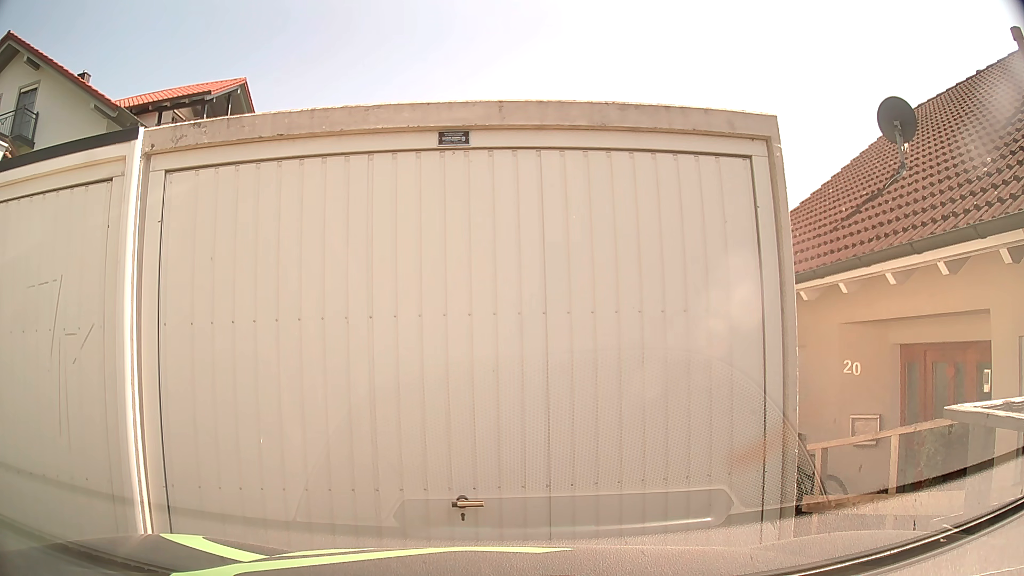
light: Day
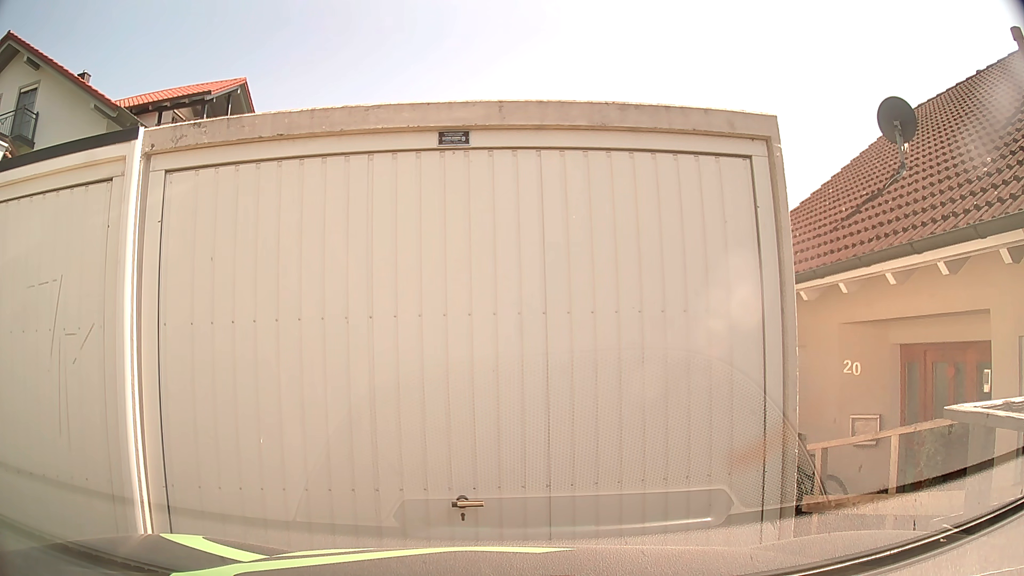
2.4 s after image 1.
(0.0, 0.0) m; 0°
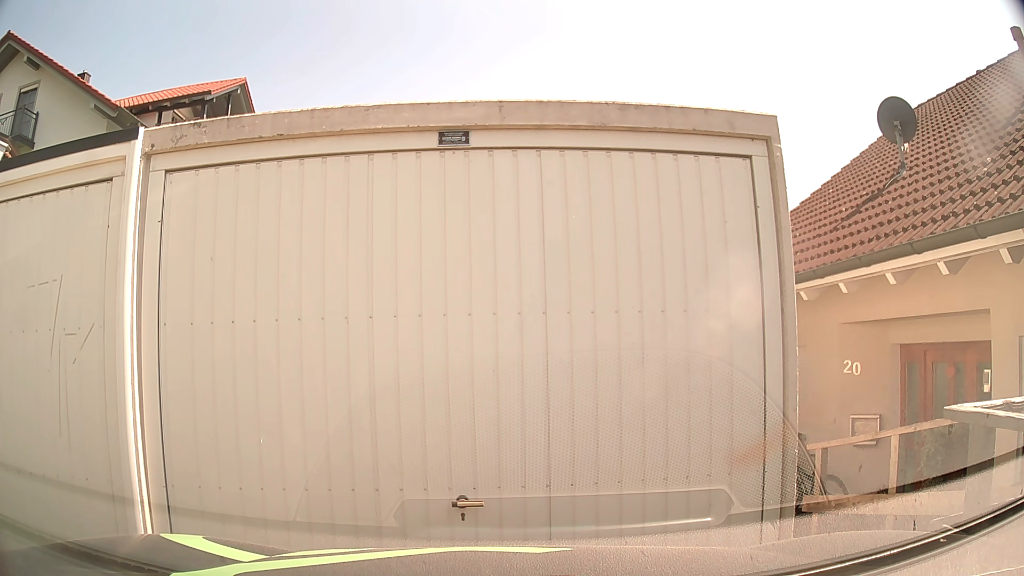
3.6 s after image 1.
(0.0, 0.0) m; 0°
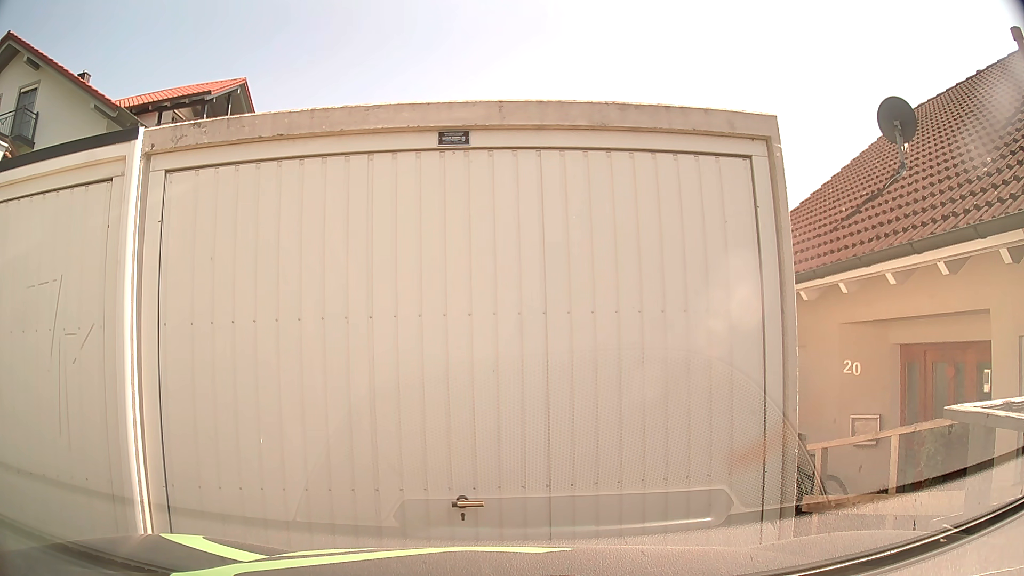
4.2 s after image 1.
(0.0, 0.0) m; 0°
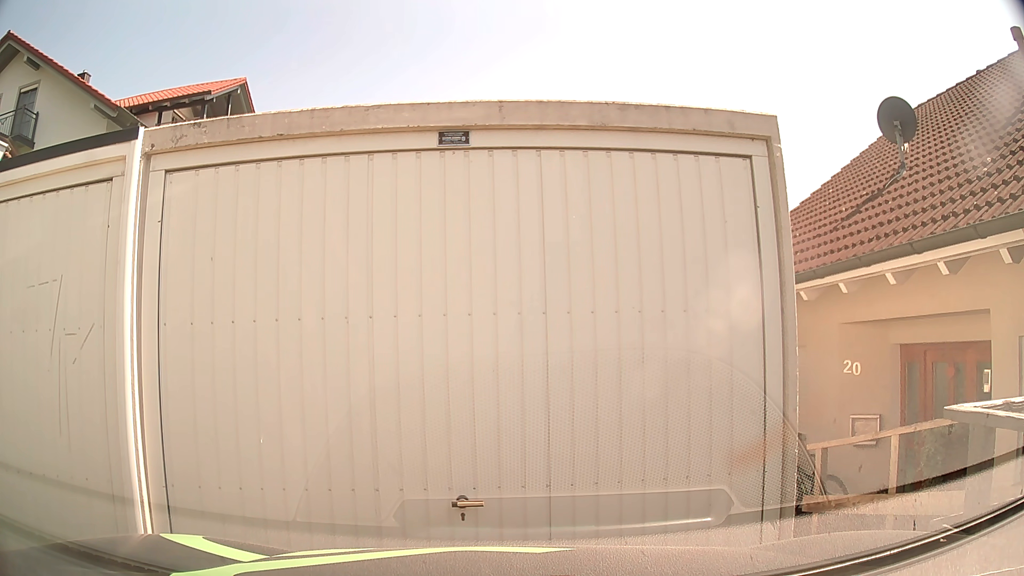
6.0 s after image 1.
(0.0, 0.0) m; 0°
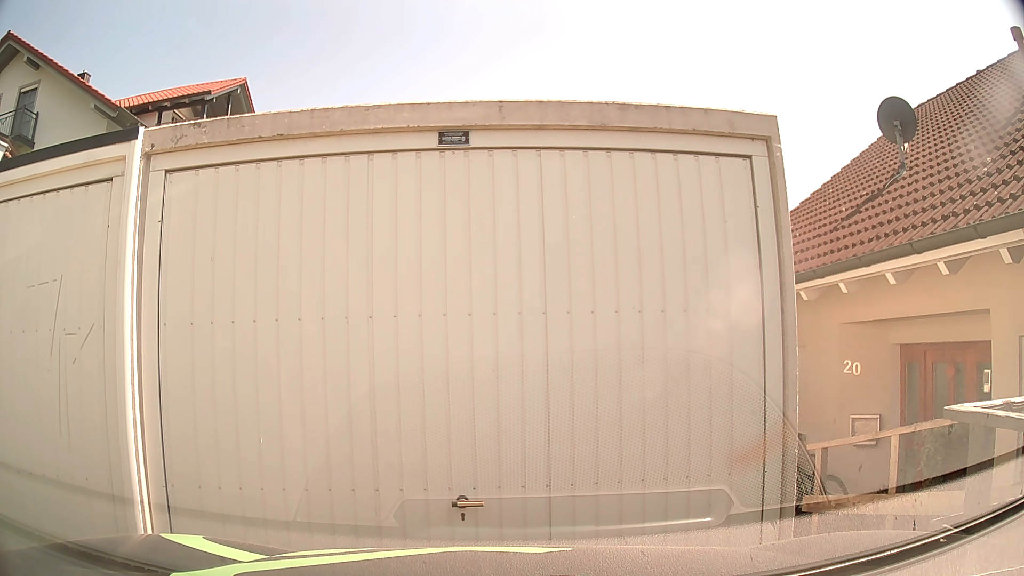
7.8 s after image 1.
(0.0, 0.0) m; 0°
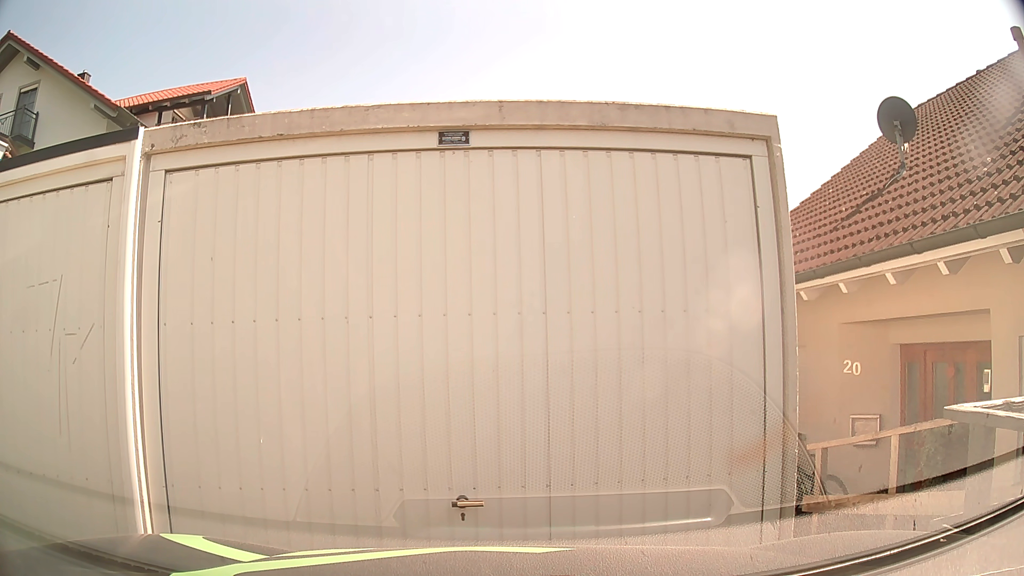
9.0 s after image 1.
(0.0, 0.0) m; 0°
